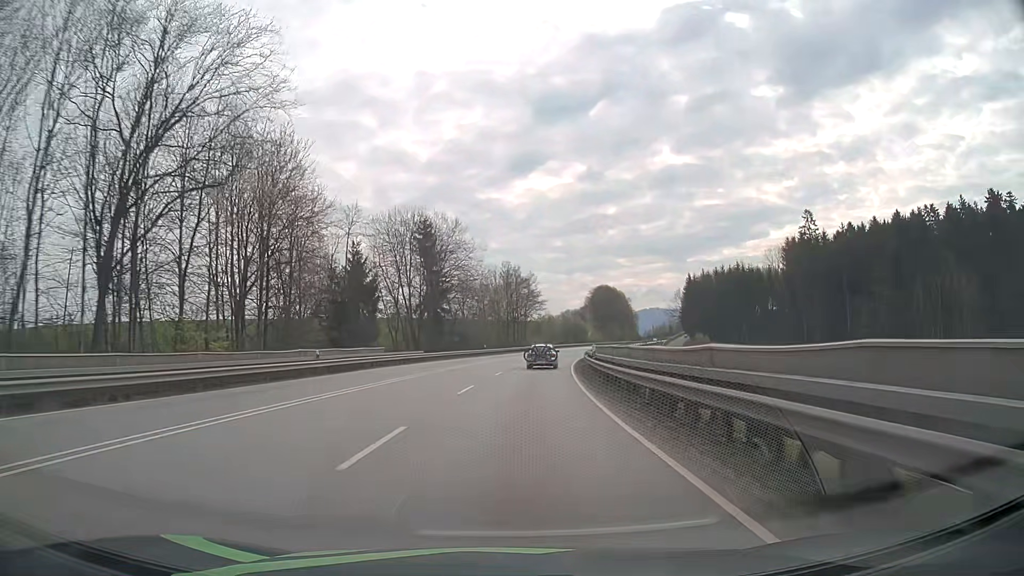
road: primary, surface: asphalt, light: Day
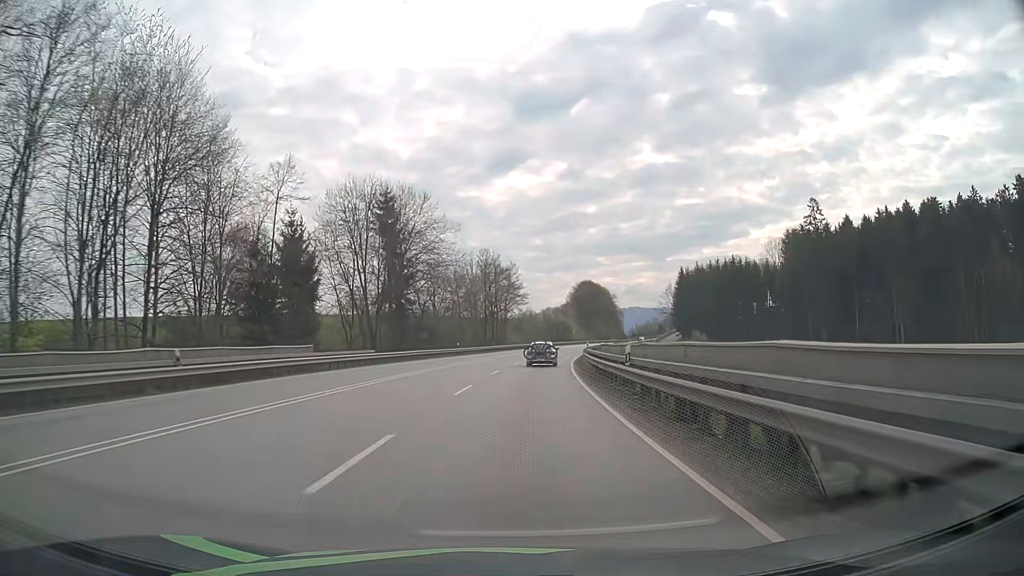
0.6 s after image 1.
(+0.2, +13.1) m; +2°
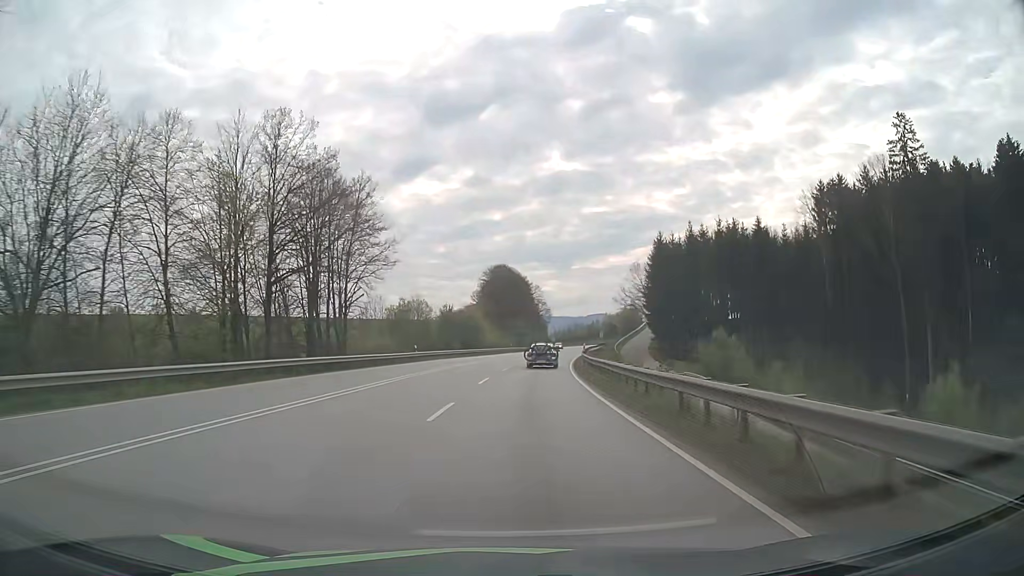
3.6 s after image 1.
(+4.9, +65.0) m; +8°
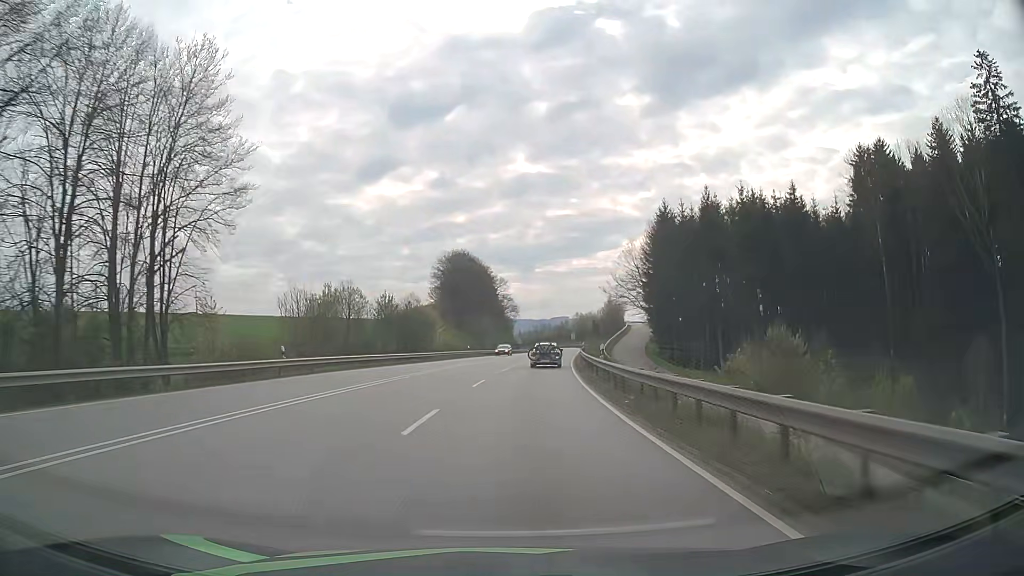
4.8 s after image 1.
(+0.8, +25.9) m; +3°
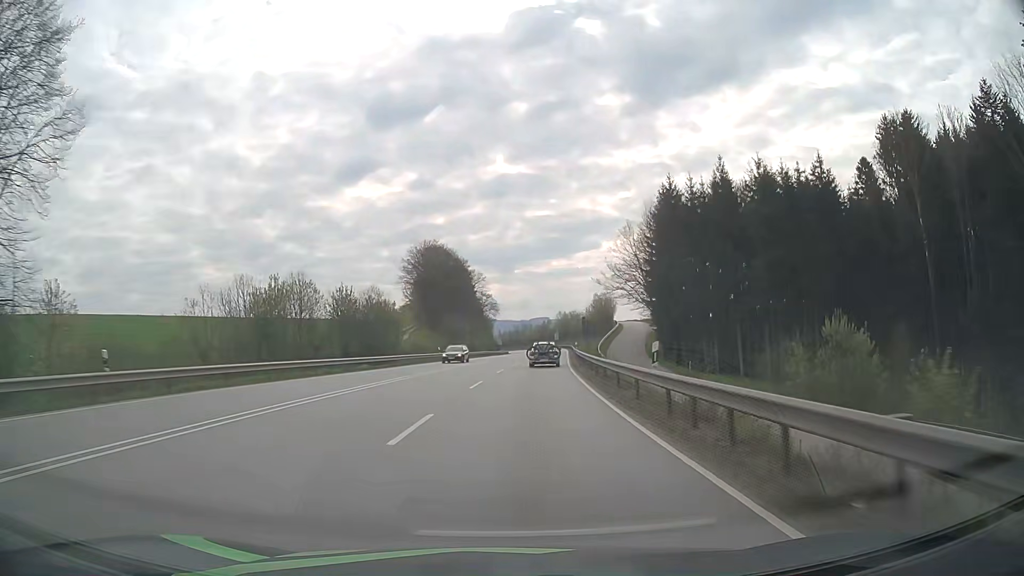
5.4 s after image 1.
(+0.2, +12.9) m; +2°
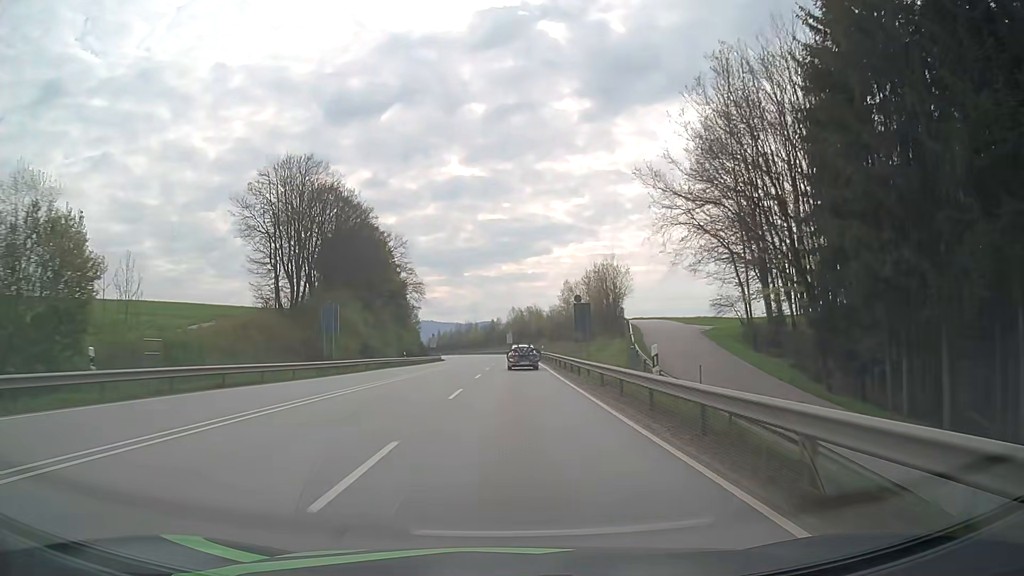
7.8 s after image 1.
(+2.5, +51.0) m; +5°
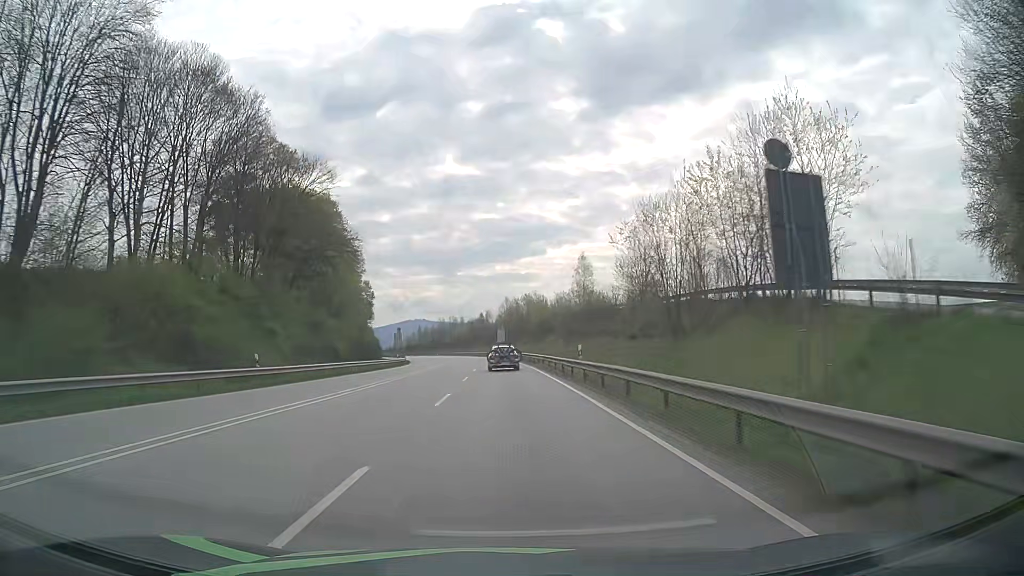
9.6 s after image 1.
(+0.3, +37.9) m; +1°
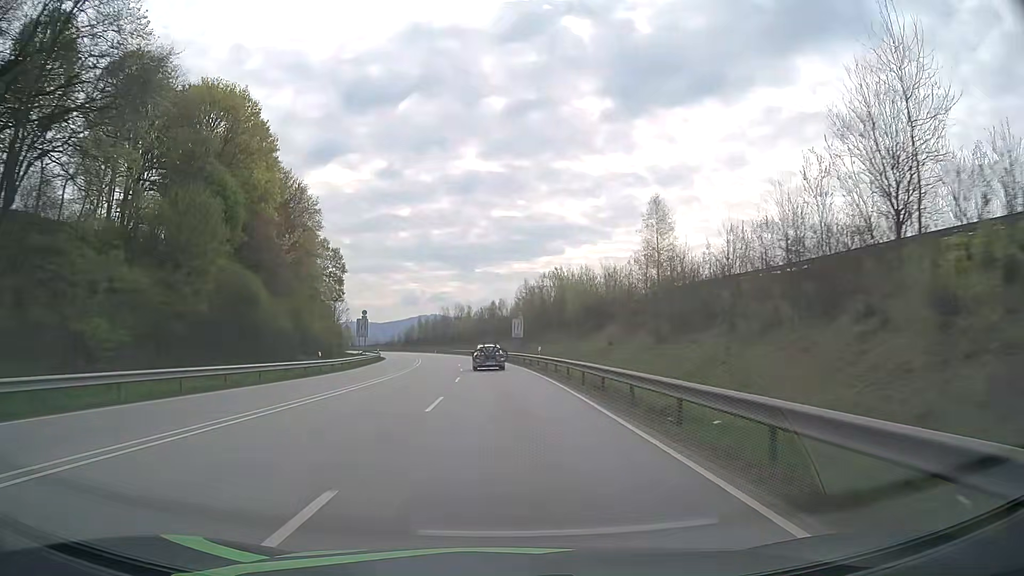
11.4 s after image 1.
(-0.3, +37.5) m; -1°
(0, +10) (0, +20) (-1, +30) (-1, +40) (-2, +50) (-3, +60) (-4, +70) (-5, +80) (-7, +90) (-8, +99) m
